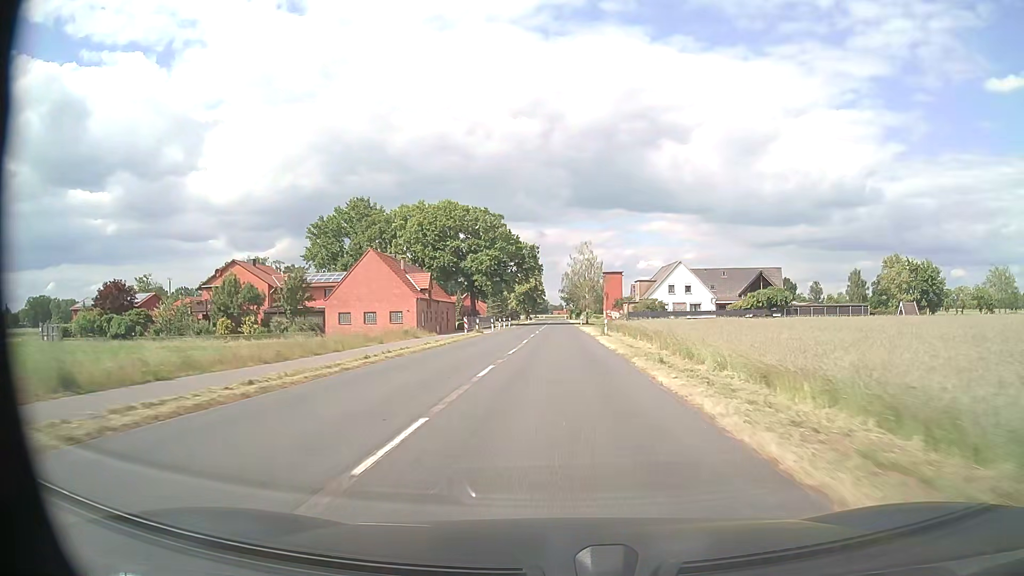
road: secondary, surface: asphalt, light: Day
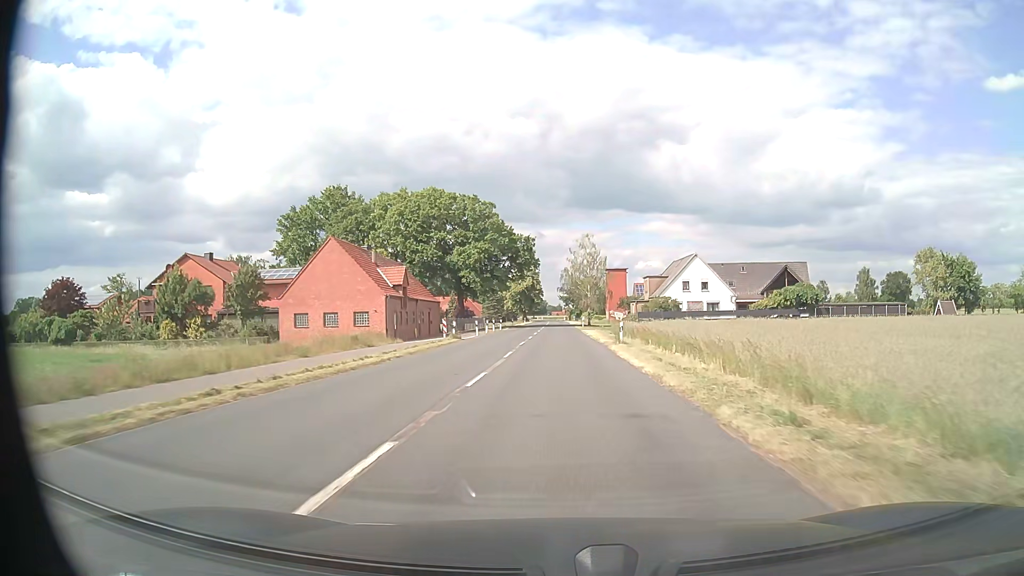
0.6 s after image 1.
(0.0, +10.8) m; 0°
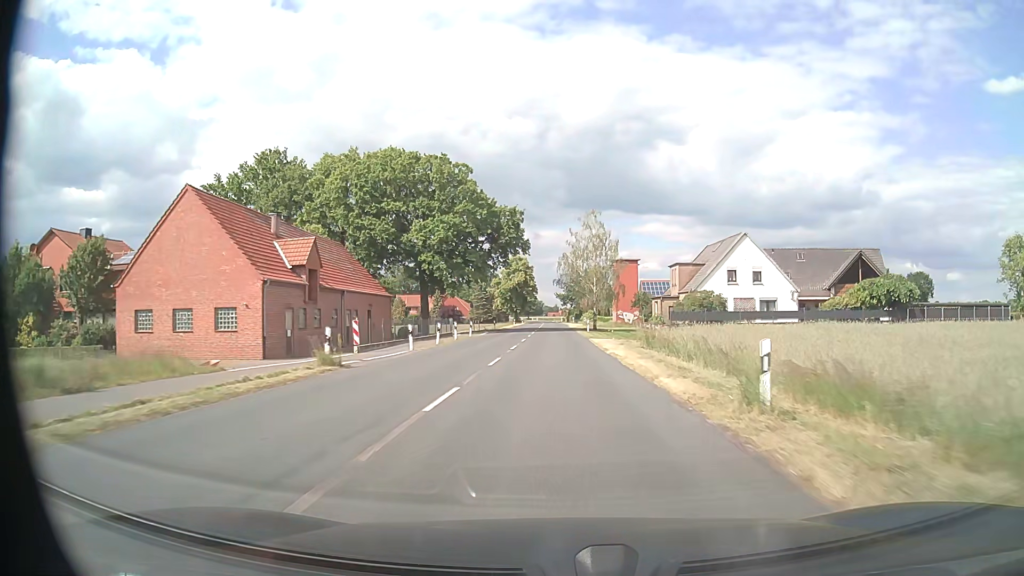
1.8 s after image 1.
(0.0, +21.6) m; 0°
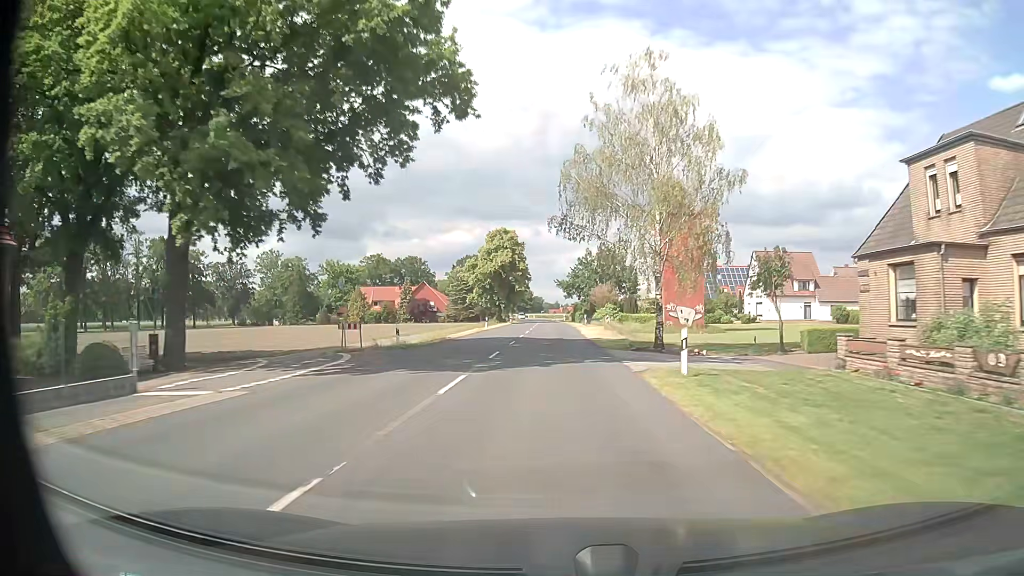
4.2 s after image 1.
(-0.1, +43.4) m; 0°
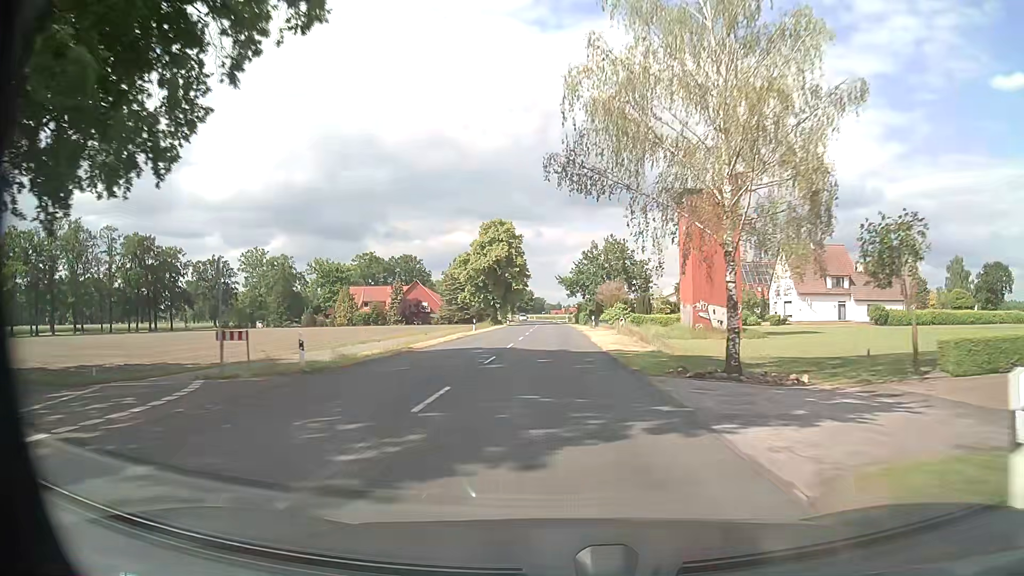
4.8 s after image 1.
(0.0, +10.9) m; 0°
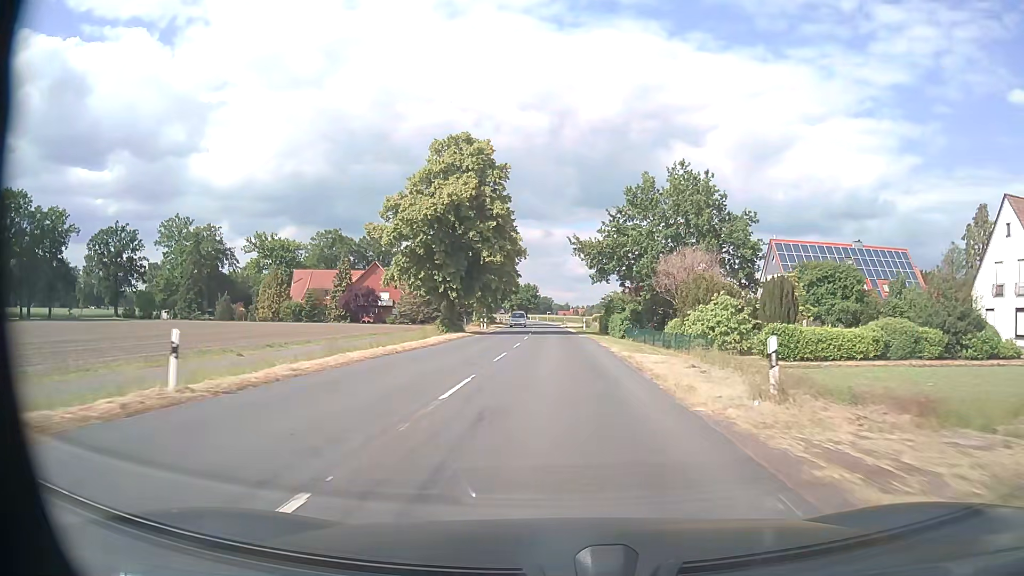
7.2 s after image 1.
(-0.2, +43.6) m; -1°
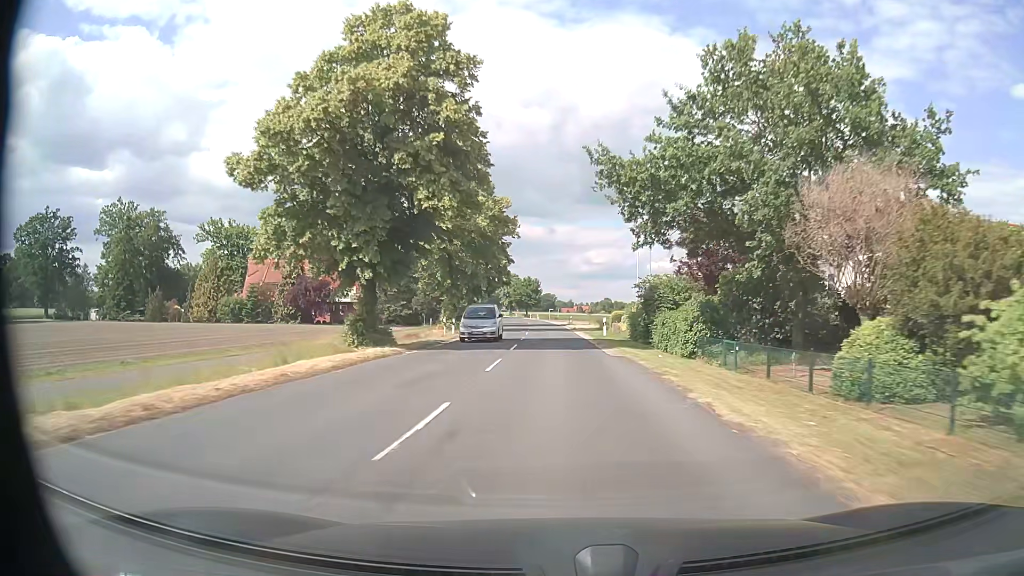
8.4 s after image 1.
(0.0, +21.8) m; 0°
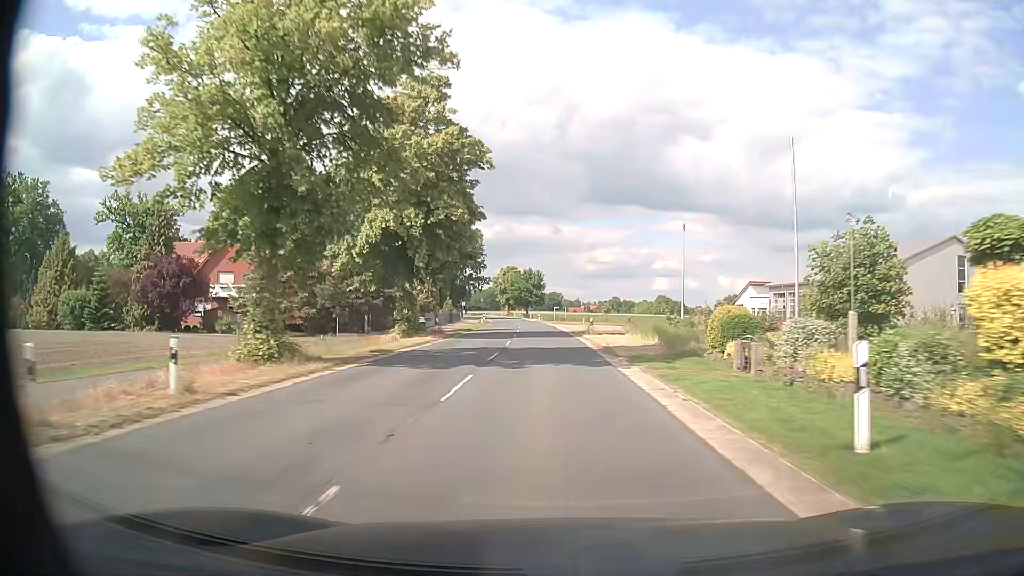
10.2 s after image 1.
(0.0, +32.7) m; 0°
(0, +10) (0, +20) (0, +30) (-1, +40) (-1, +50) (-2, +60) (-2, +70) (-3, +80) (-4, +90) (-5, +100) m
